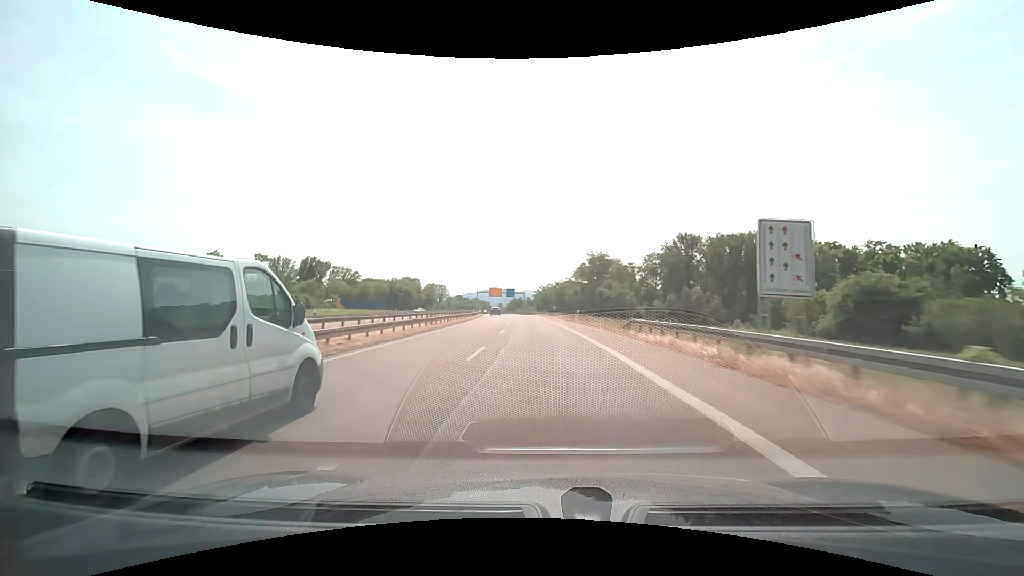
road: trunk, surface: asphalt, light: Day
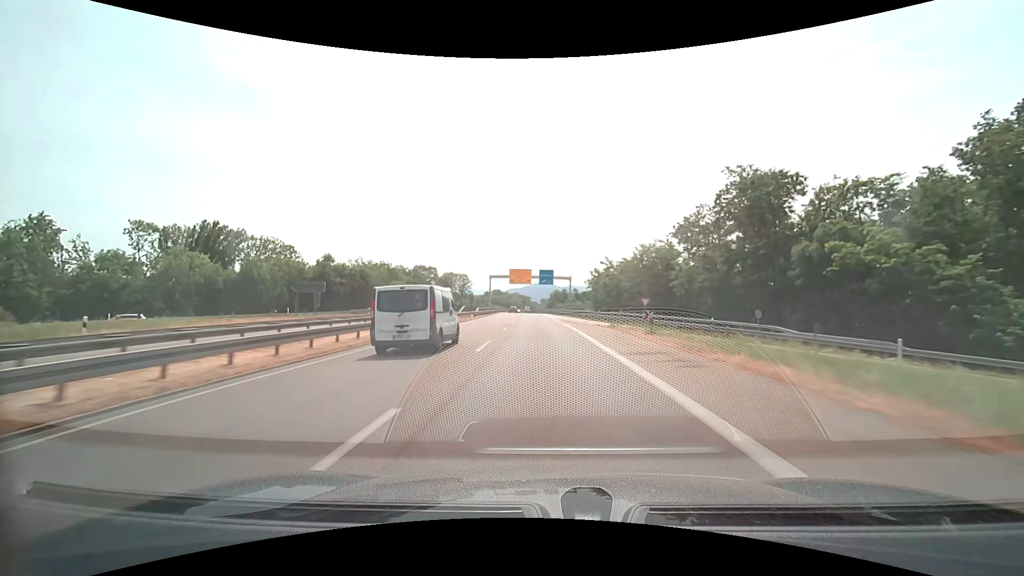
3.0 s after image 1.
(-3.1, +70.1) m; -5°
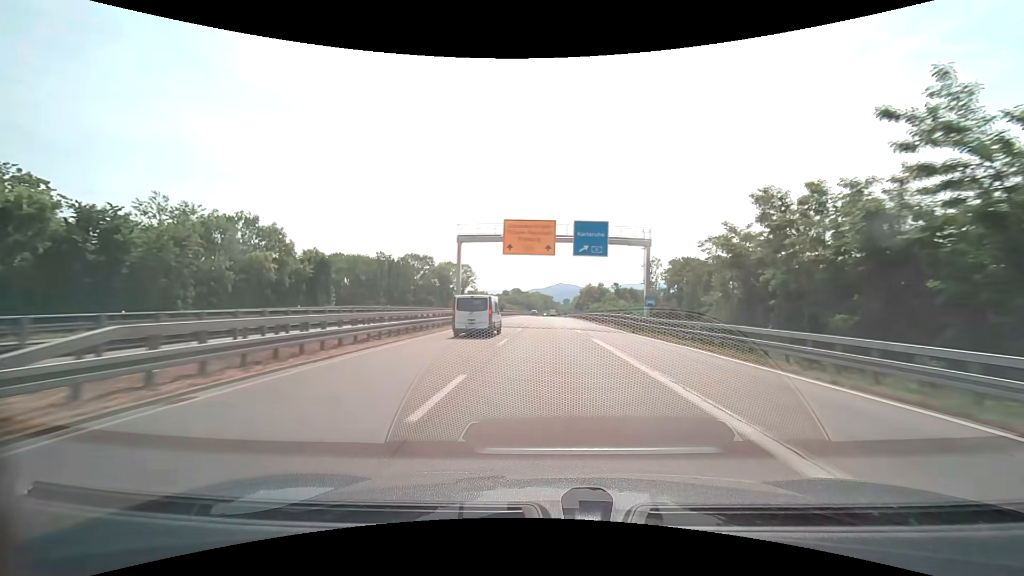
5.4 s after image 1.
(-1.7, +56.5) m; -3°
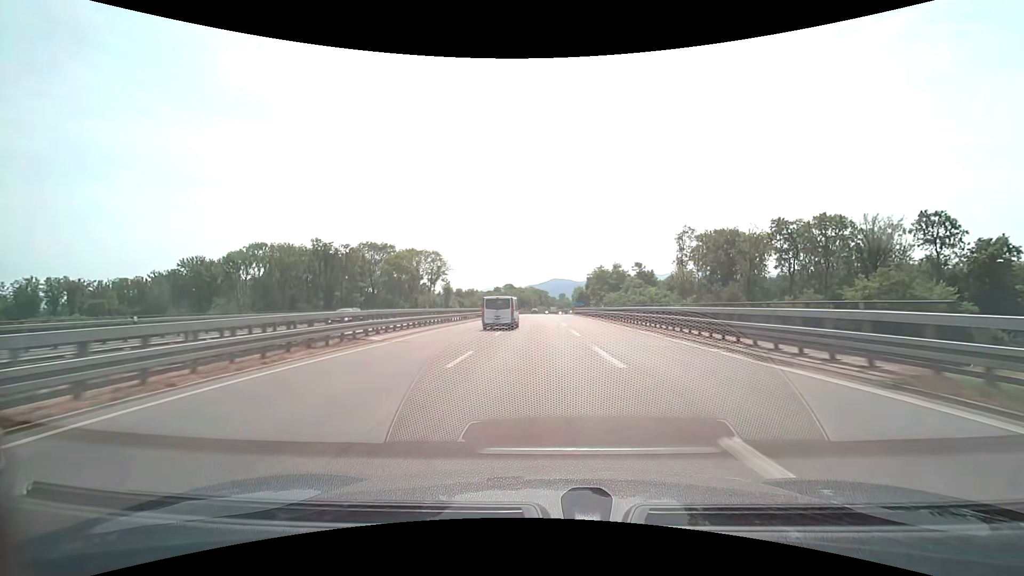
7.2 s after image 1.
(+0.5, +42.6) m; +1°
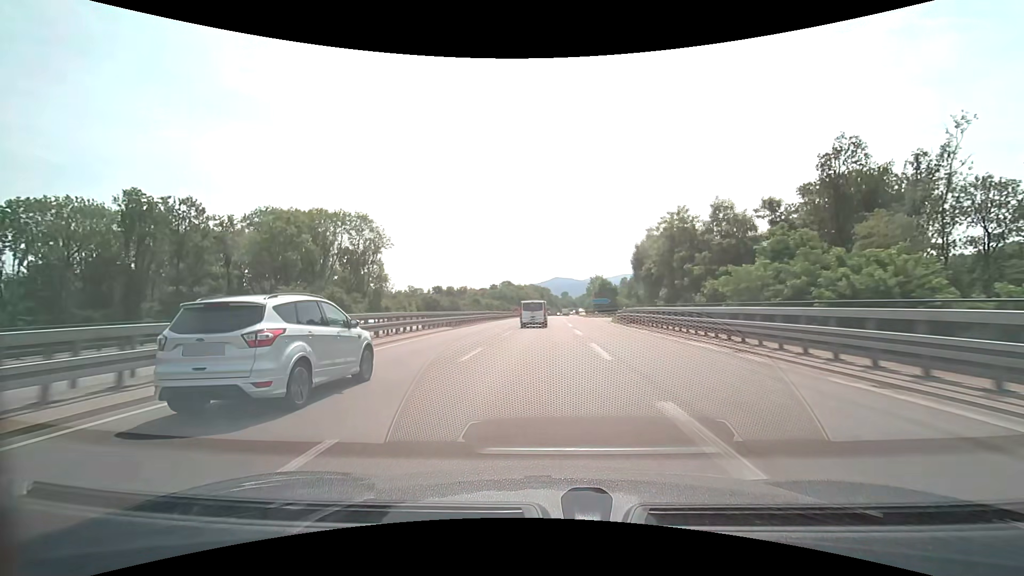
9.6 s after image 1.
(-0.5, +57.9) m; 0°
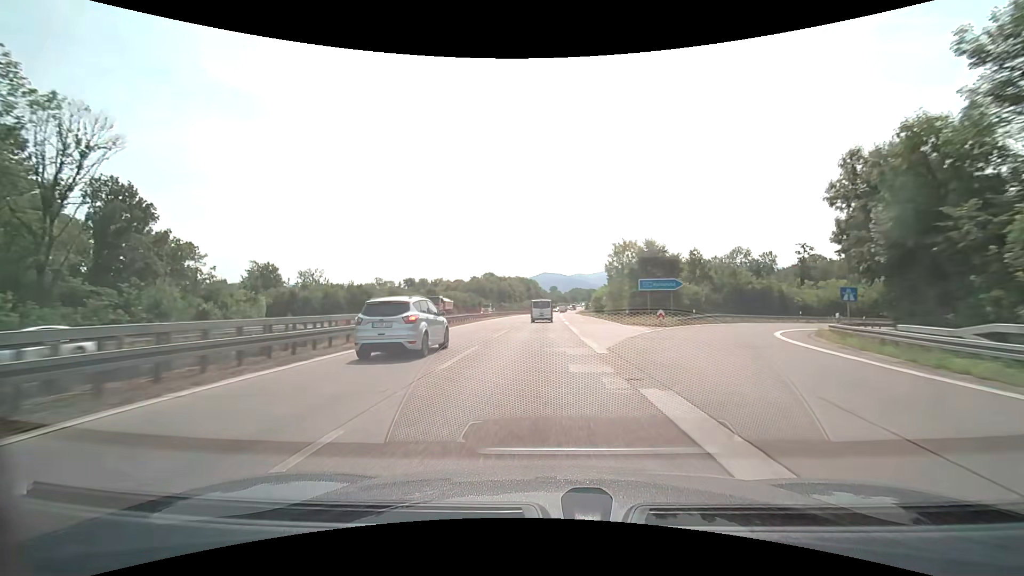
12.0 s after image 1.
(+0.6, +59.0) m; +1°
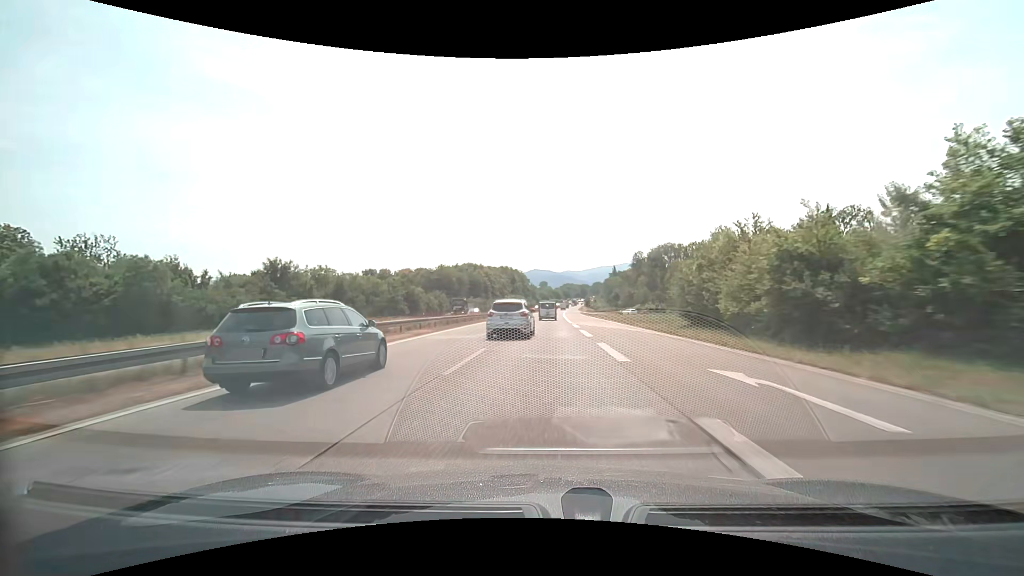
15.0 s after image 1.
(+0.6, +73.7) m; +1°
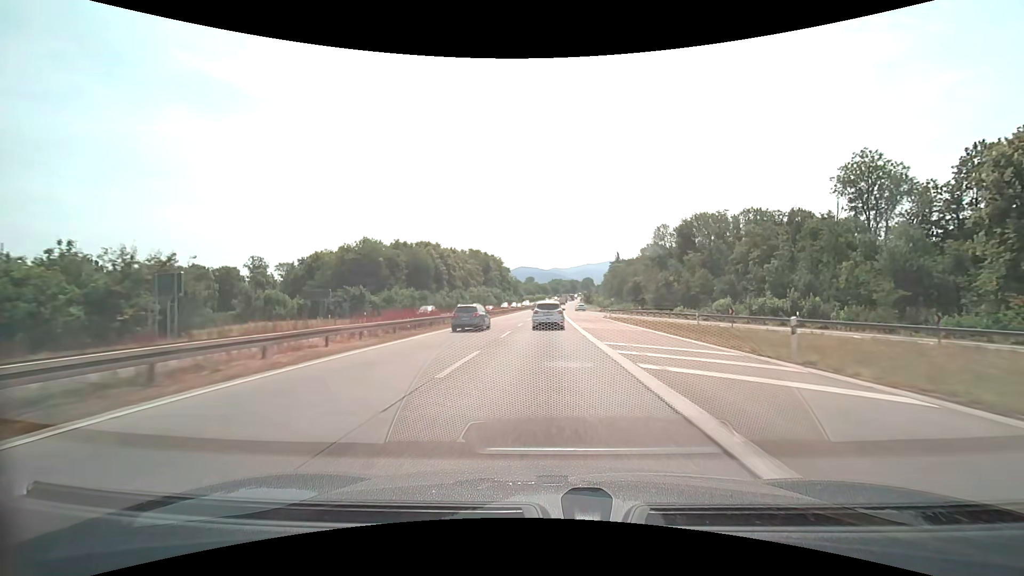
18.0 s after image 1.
(+1.4, +72.7) m; +2°
(0, +10) (0, +20) (0, +30) (0, +40) (0, +50) (+1, +60) (+1, +70) (+1, +80) (+2, +90) (+2, +100) m
